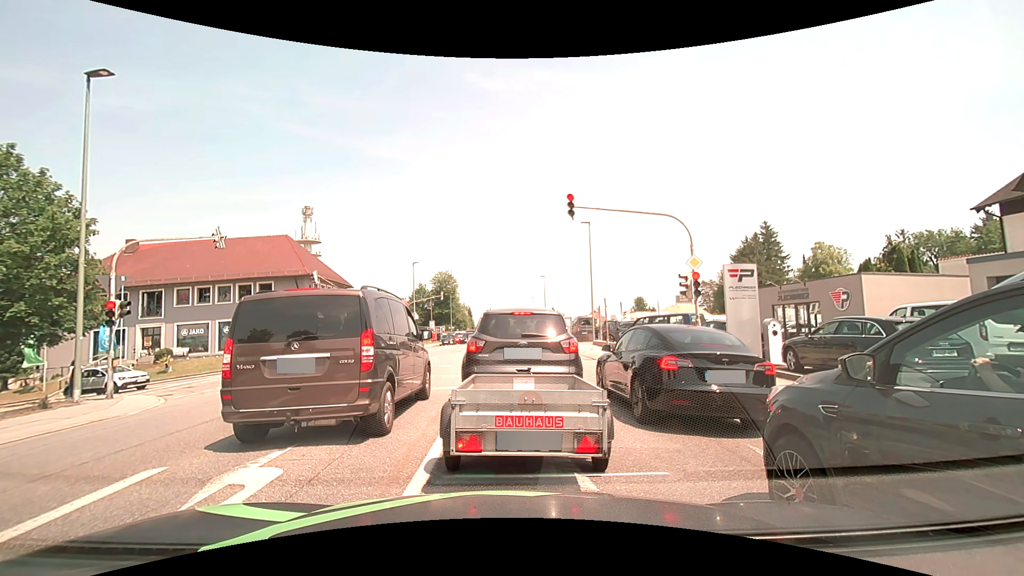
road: tertiary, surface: asphalt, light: Day
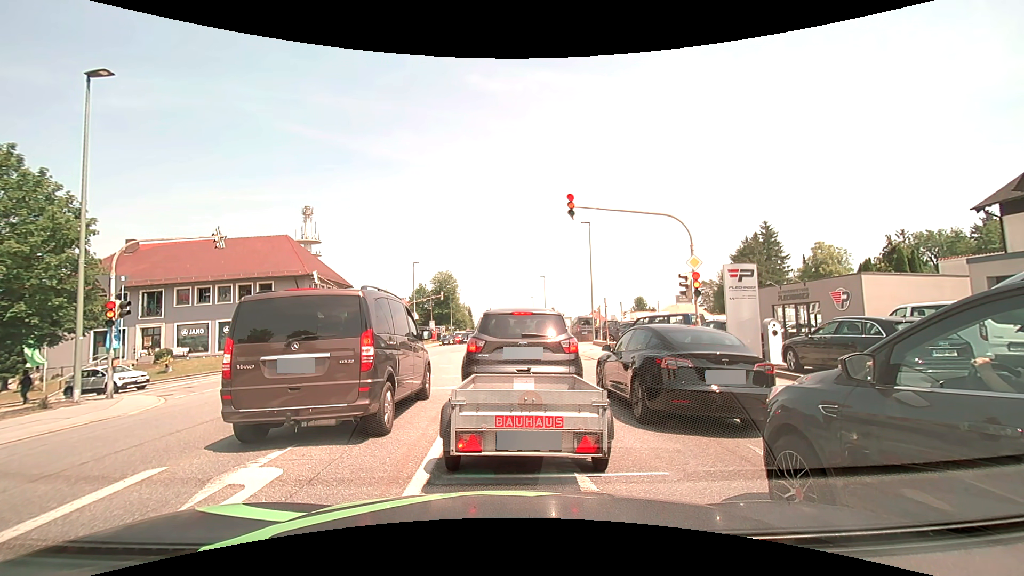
(0.0, 0.0) m; 0°
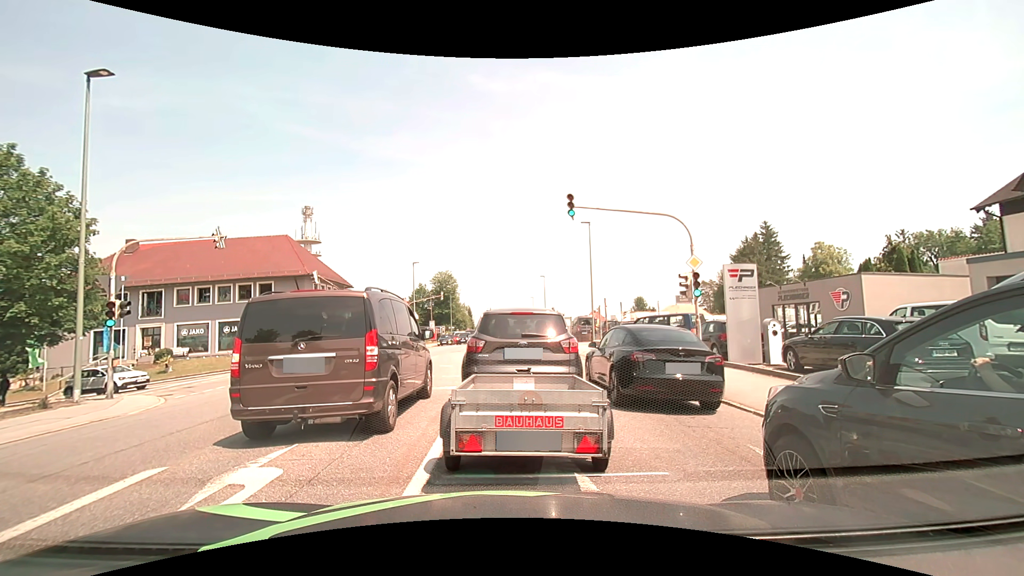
(0.0, 0.0) m; 0°
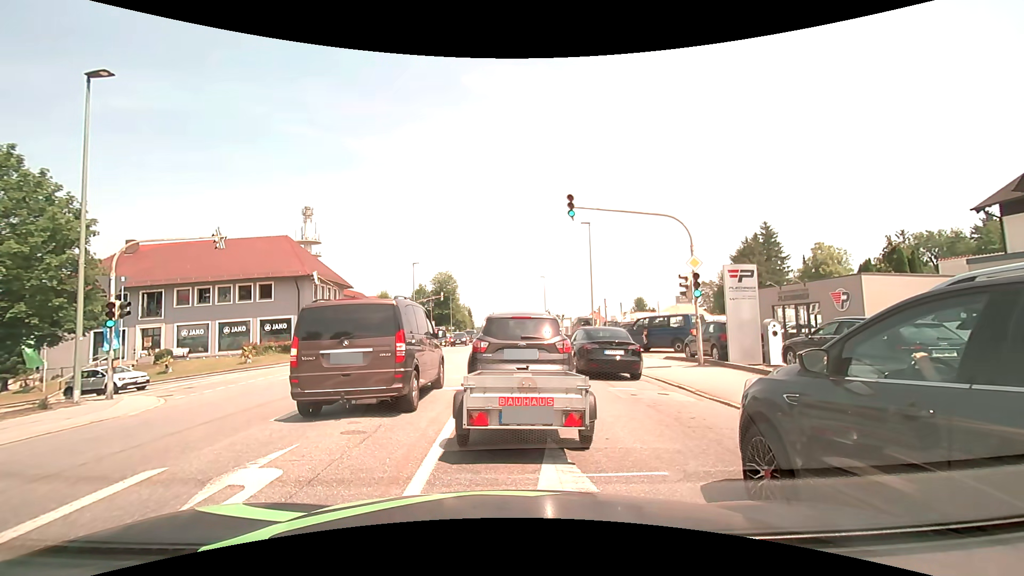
(0.0, 0.0) m; 0°
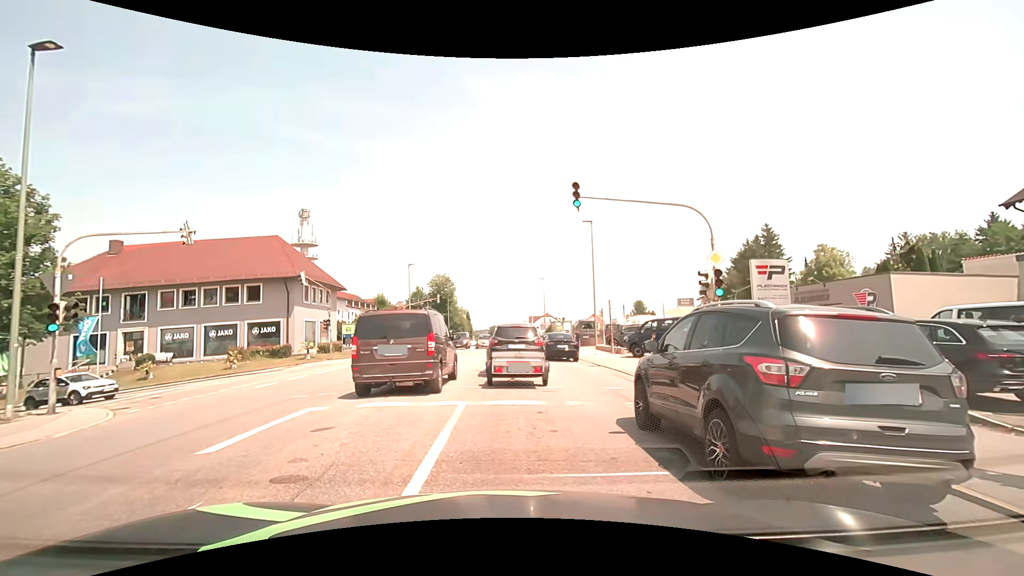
(-0.1, +2.1) m; -2°
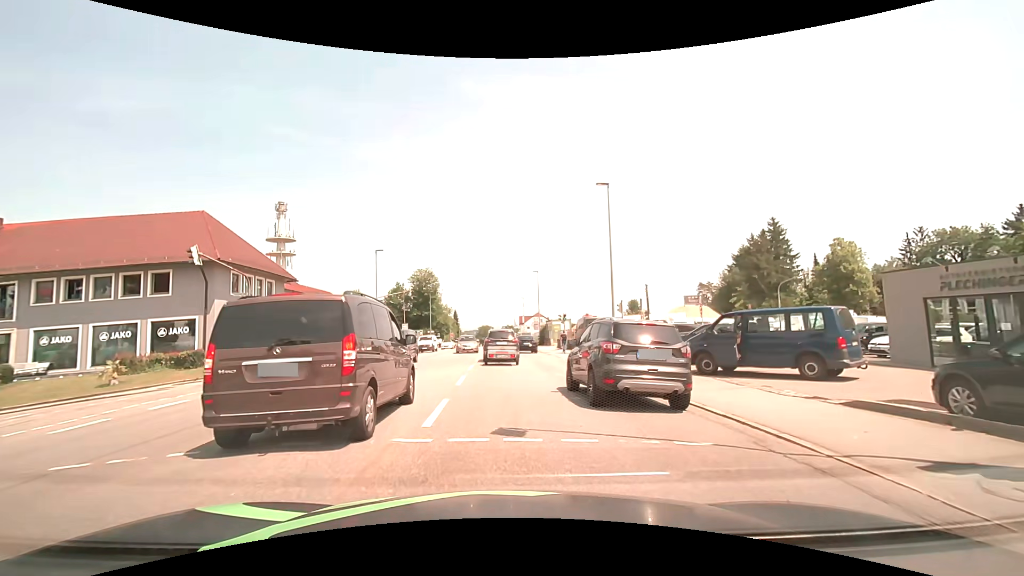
(+0.1, +10.8) m; +1°
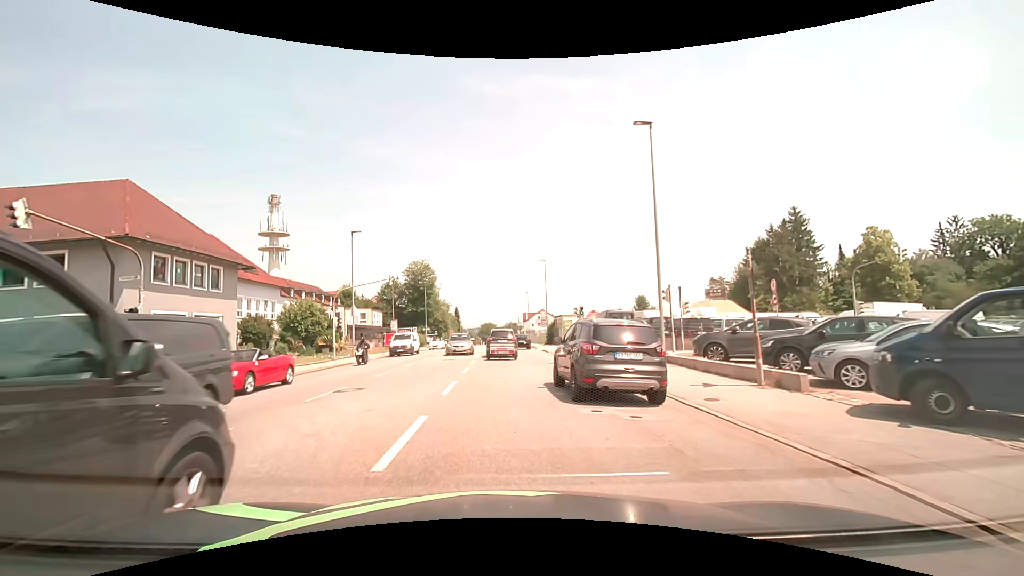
(+0.1, +8.7) m; +1°
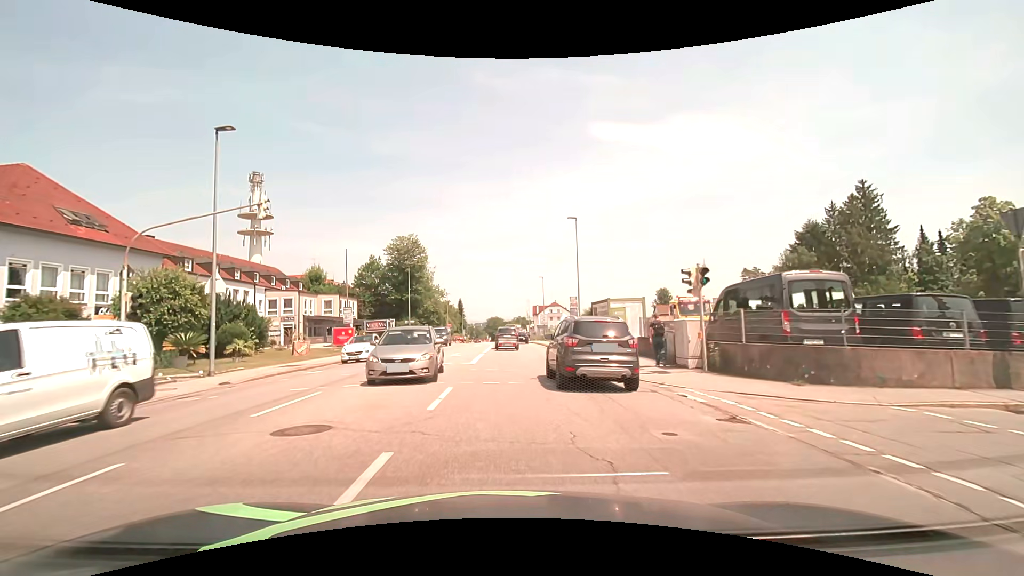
(-0.6, +20.6) m; -2°
(0, +10) (0, +20) (0, +30) (0, +40) (0, +50) (0, +60) (-1, +70) (-1, +80) (-1, +90) (-1, +100) m
